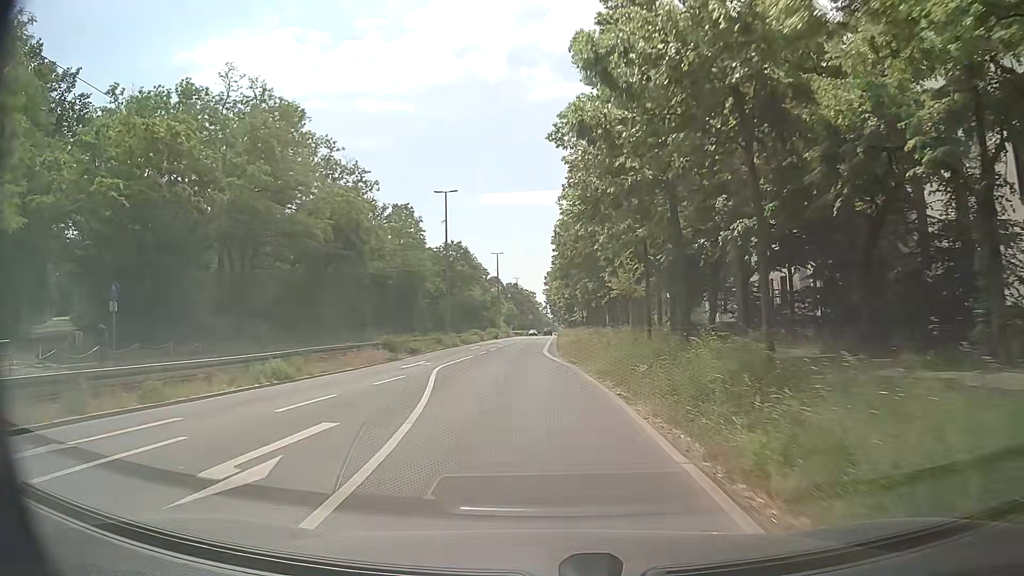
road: tertiary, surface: asphalt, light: Day
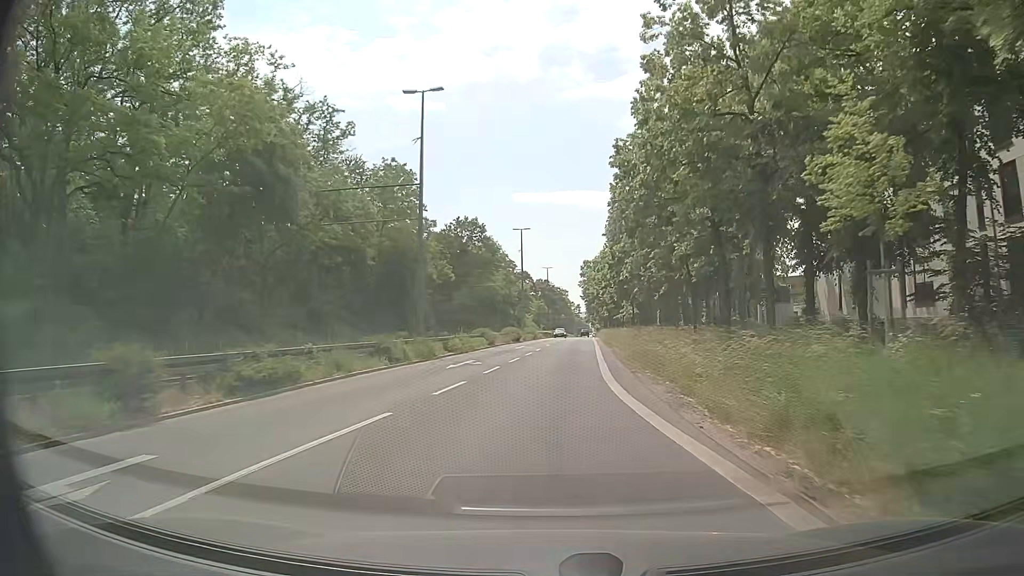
(-0.8, +23.5) m; -3°
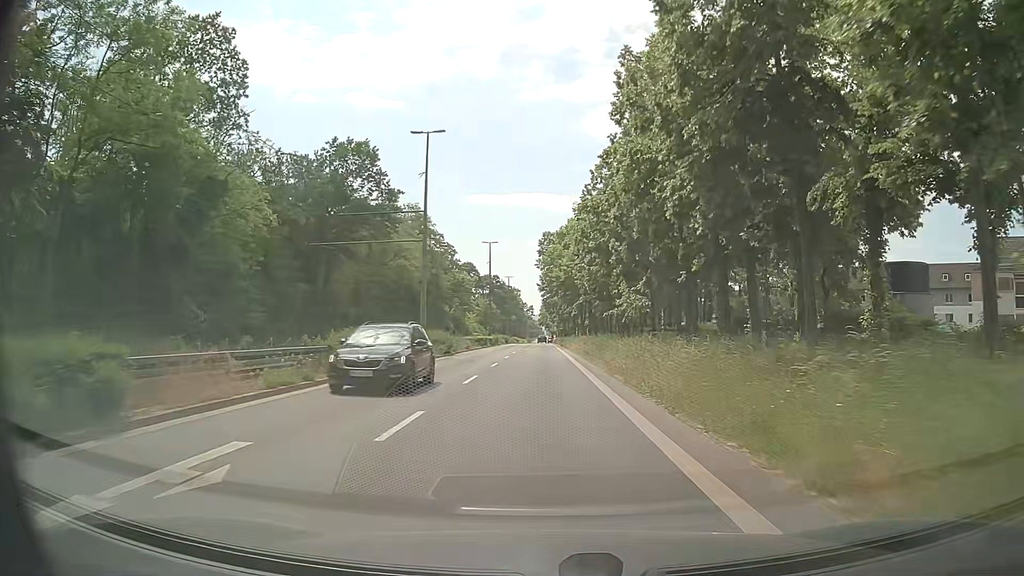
(+1.1, +38.2) m; +4°
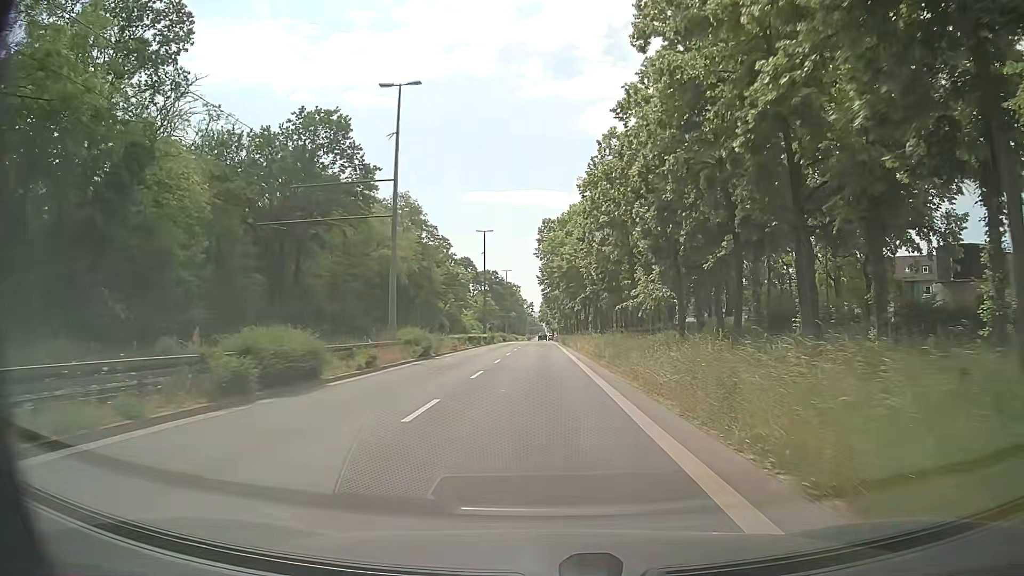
(-0.1, +7.4) m; 0°
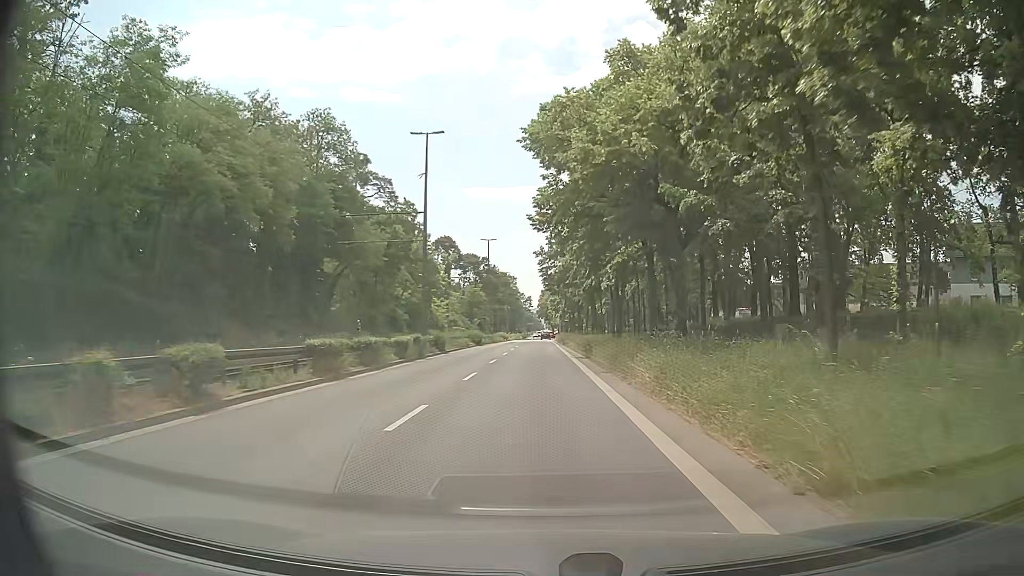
(-0.5, +36.9) m; -1°
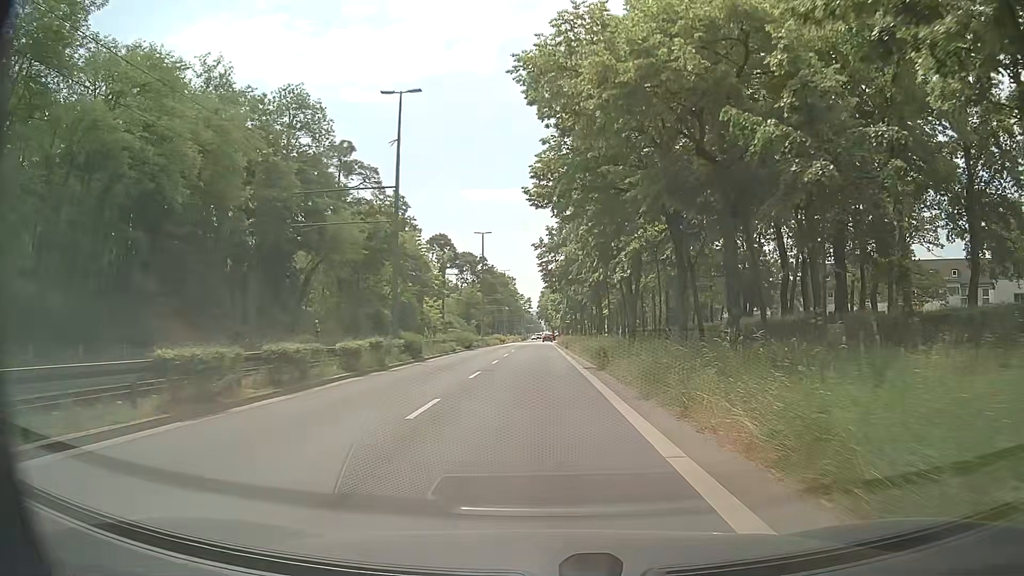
(0.0, +7.3) m; +1°
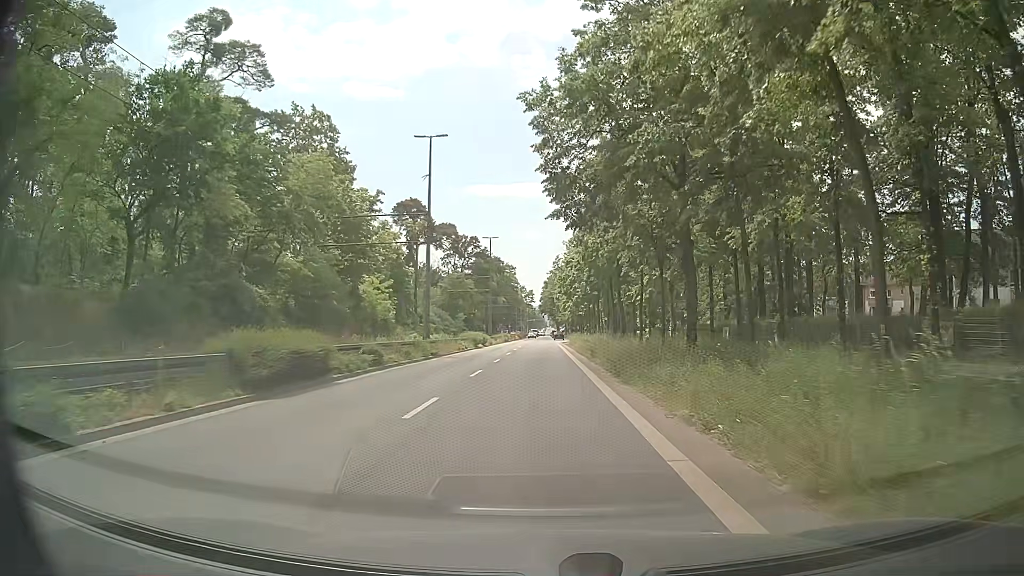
(-0.4, +36.3) m; -2°
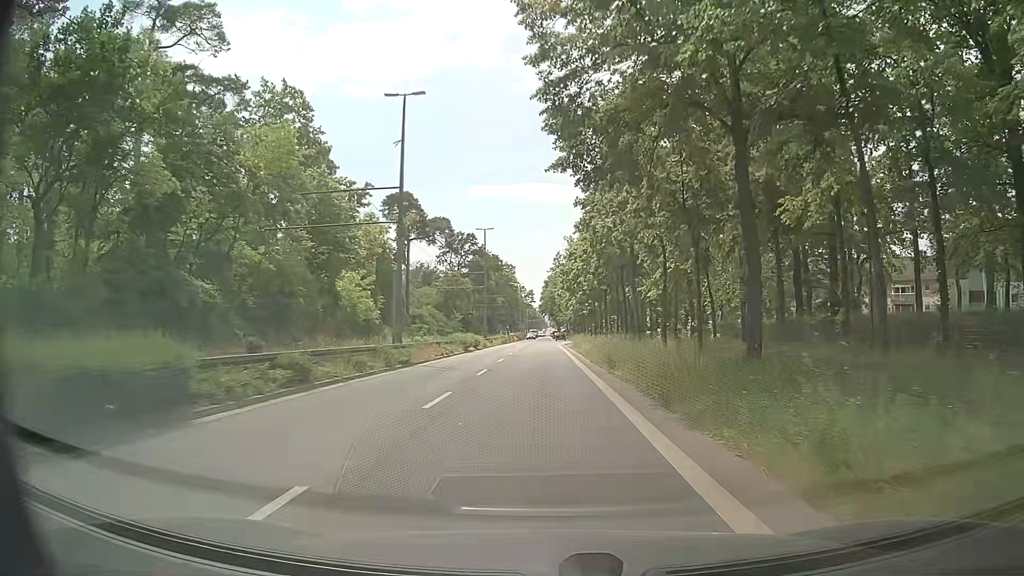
(+0.2, +7.4) m; +2°
(0, +10) (0, +20) (-1, +30) (-1, +40) (-1, +50) (-1, +60) (-1, +70) (-1, +80) (-1, +90) (0, +100) m
